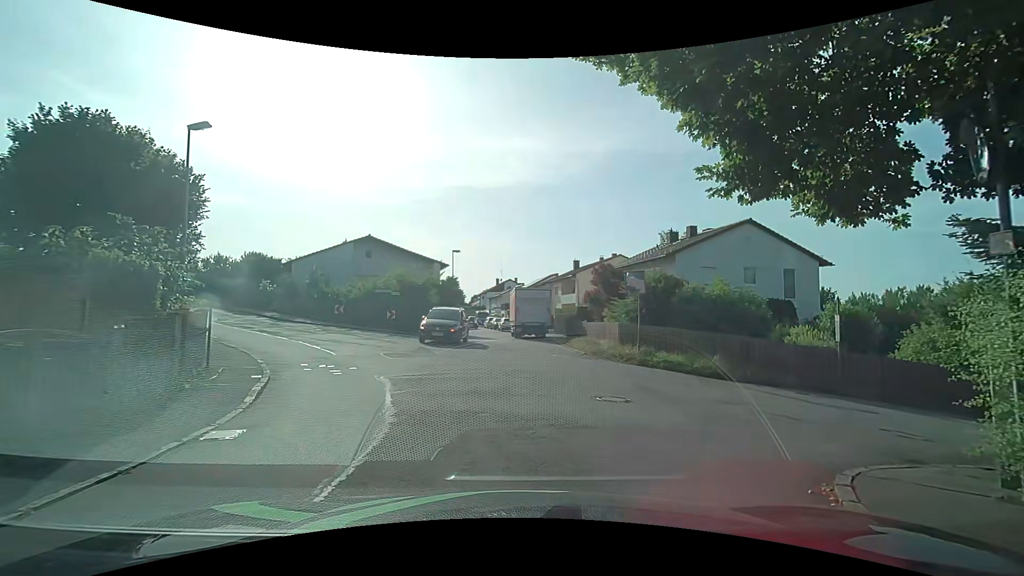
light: Day
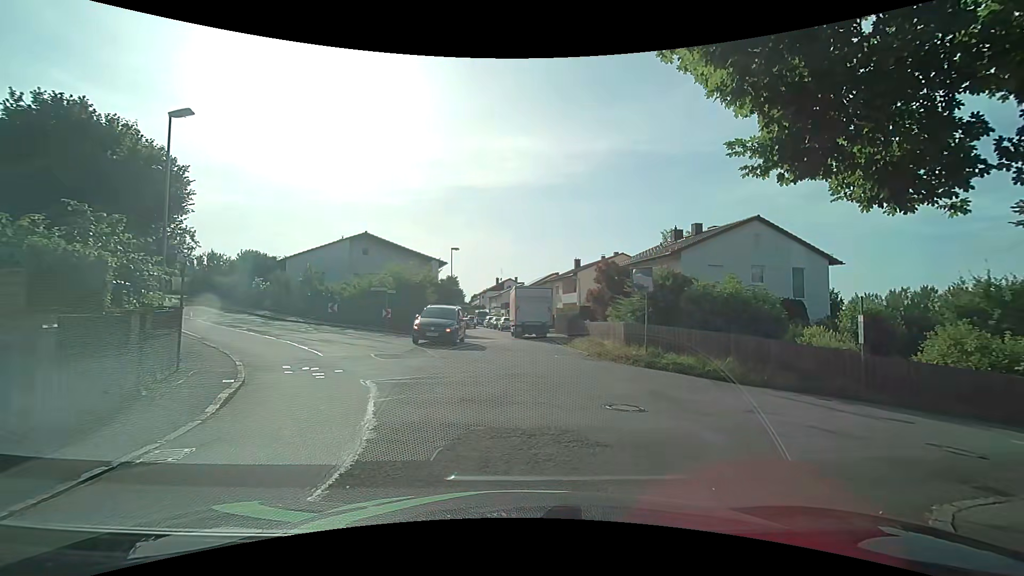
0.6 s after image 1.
(0.0, +1.0) m; -1°
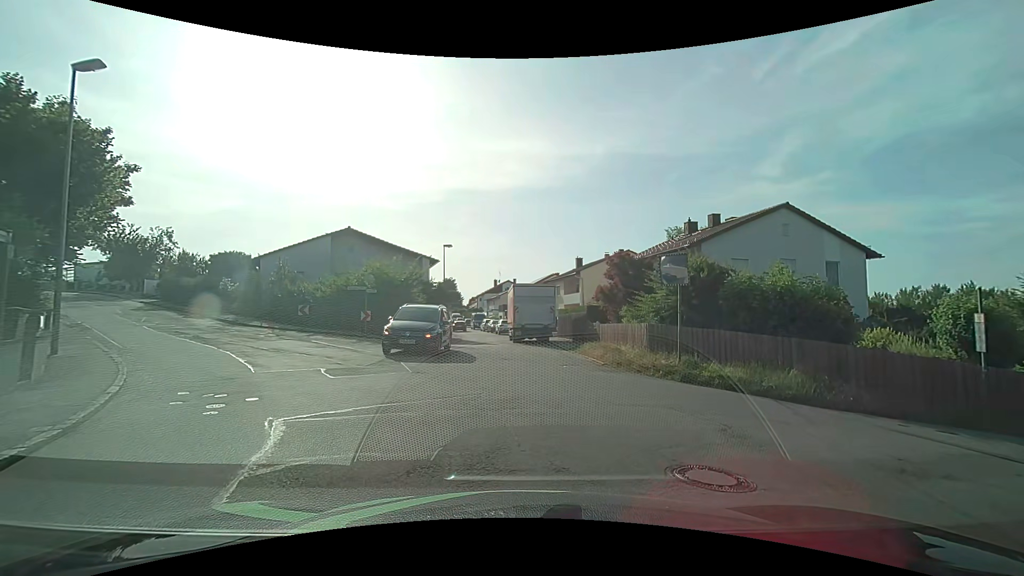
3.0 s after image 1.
(+0.1, +3.9) m; +1°
